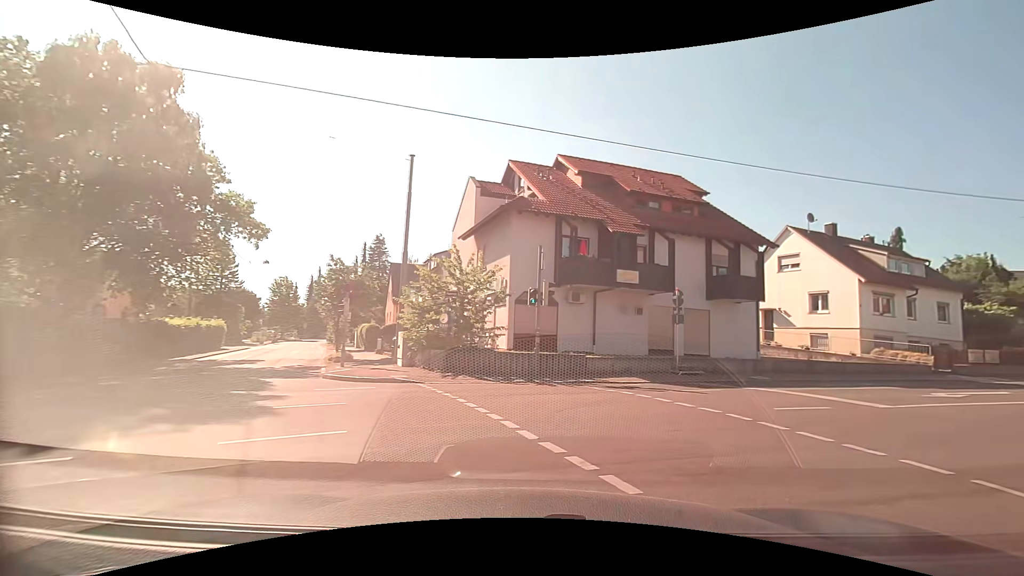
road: residential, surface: asphalt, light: Day
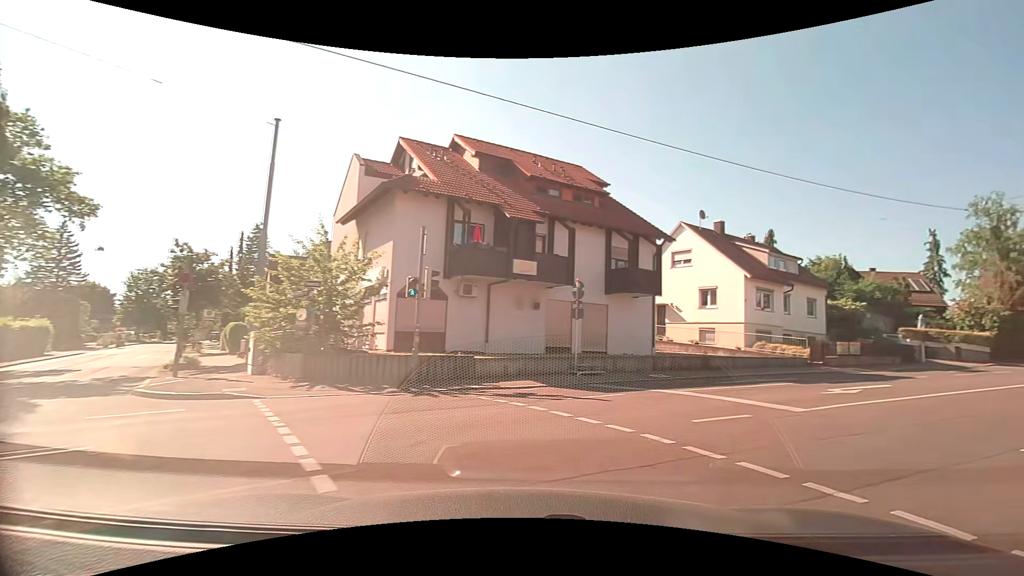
(+0.3, +2.6) m; +13°
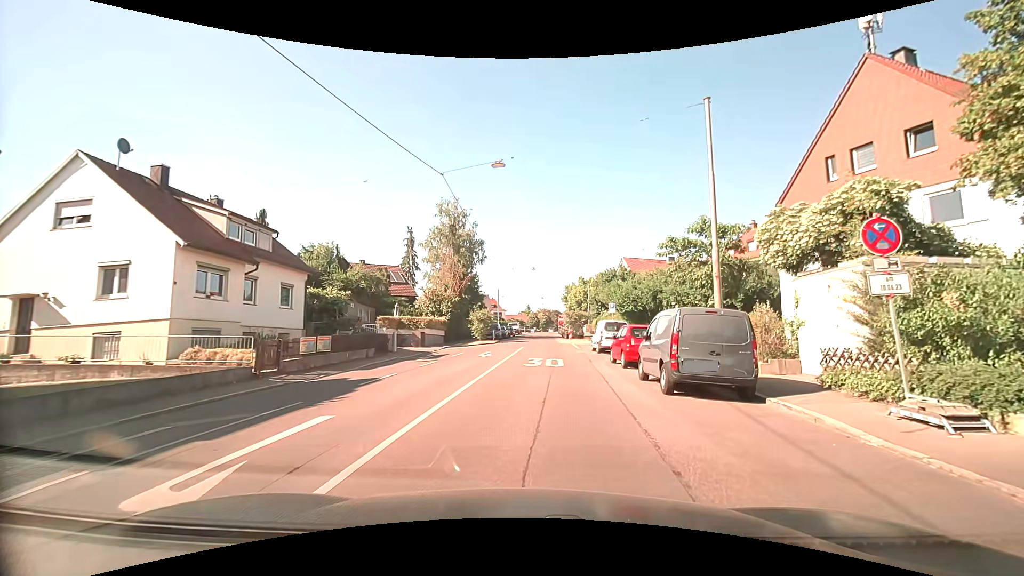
(+5.4, +9.5) m; +53°
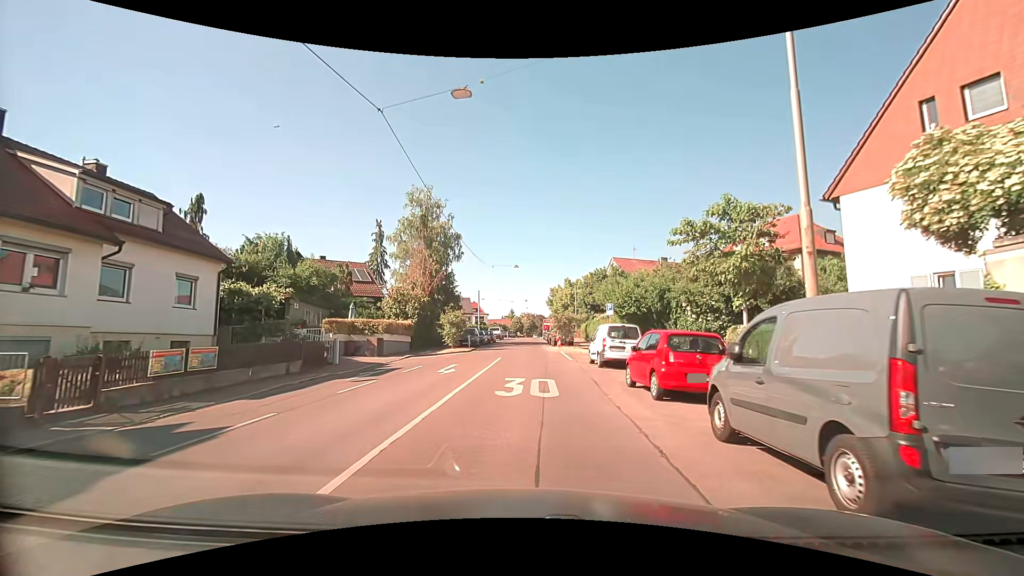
(+0.2, +6.6) m; +2°
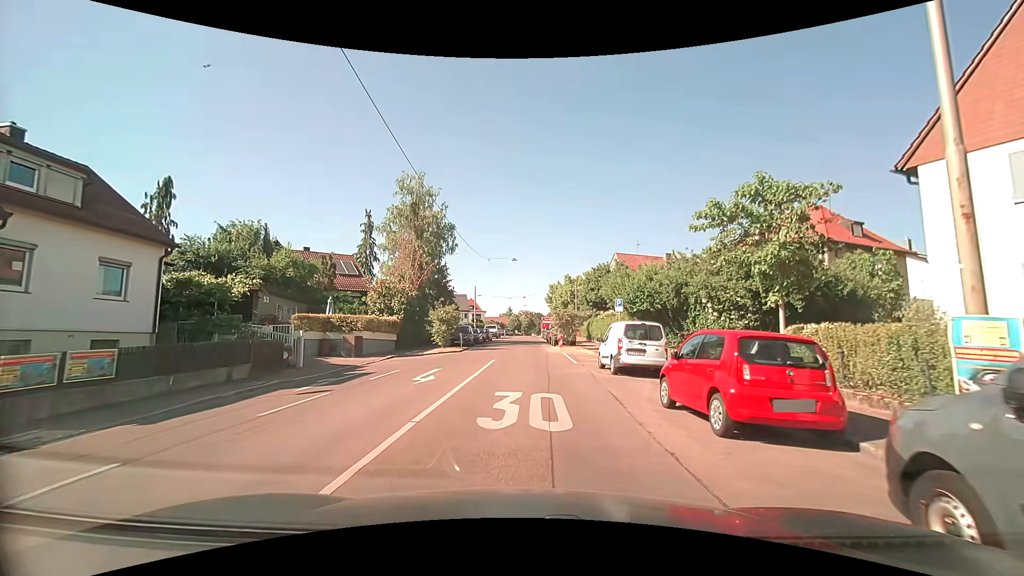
(0.0, +3.6) m; 0°
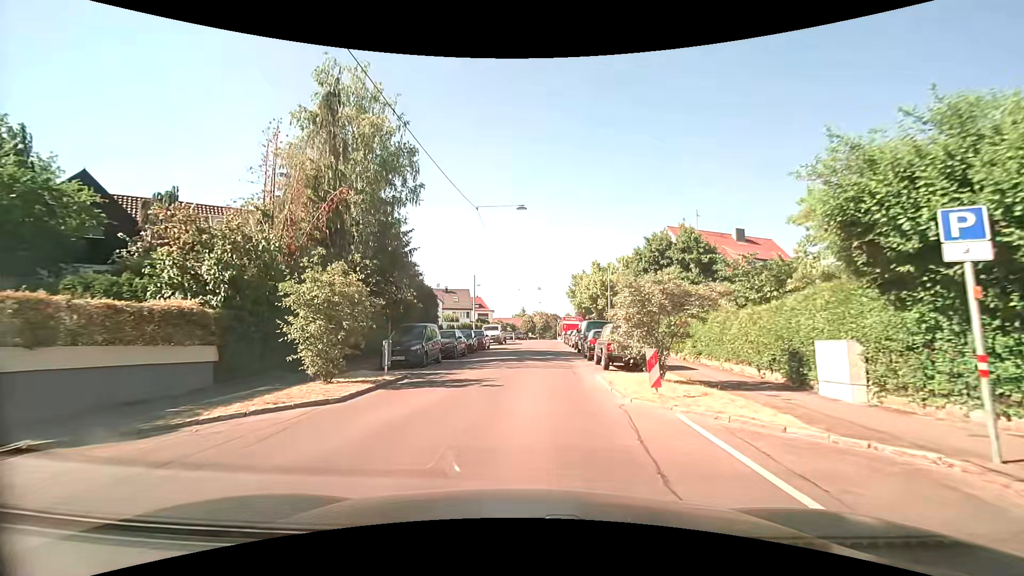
(+0.2, +21.0) m; -2°
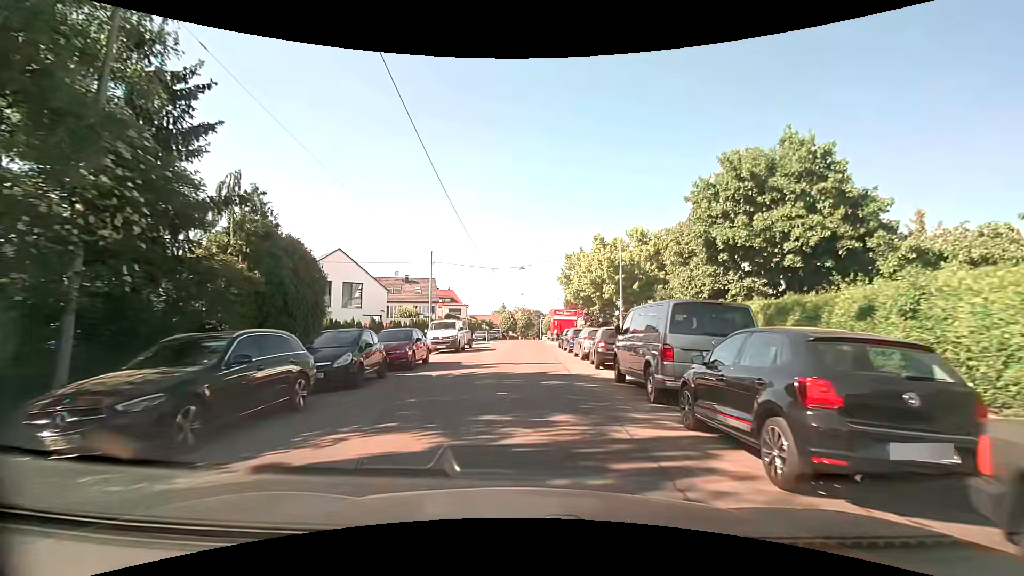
(+0.6, +18.4) m; +3°
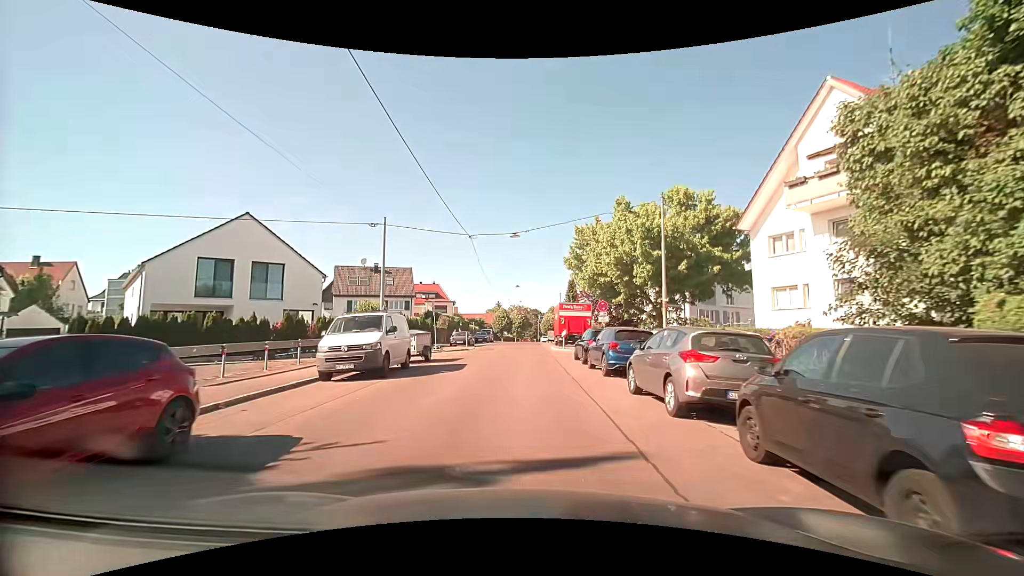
(0.0, +14.4) m; 0°
(0, +10) (0, +20) (0, +30) (0, +40) (0, +50) (+1, +60) (+1, +70) (+1, +80) (+1, +90) (+1, +100) m
